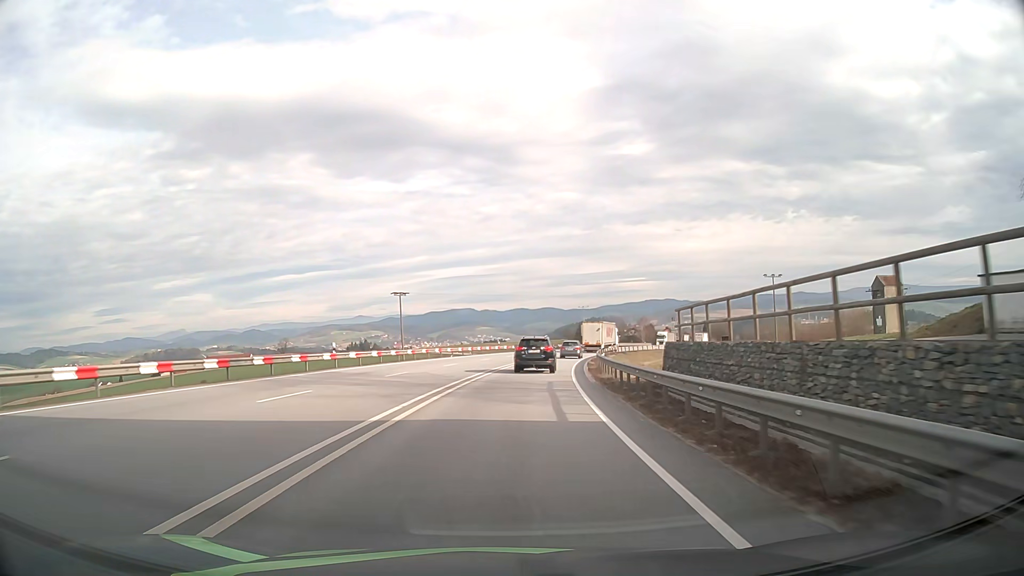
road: primary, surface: asphalt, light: Day
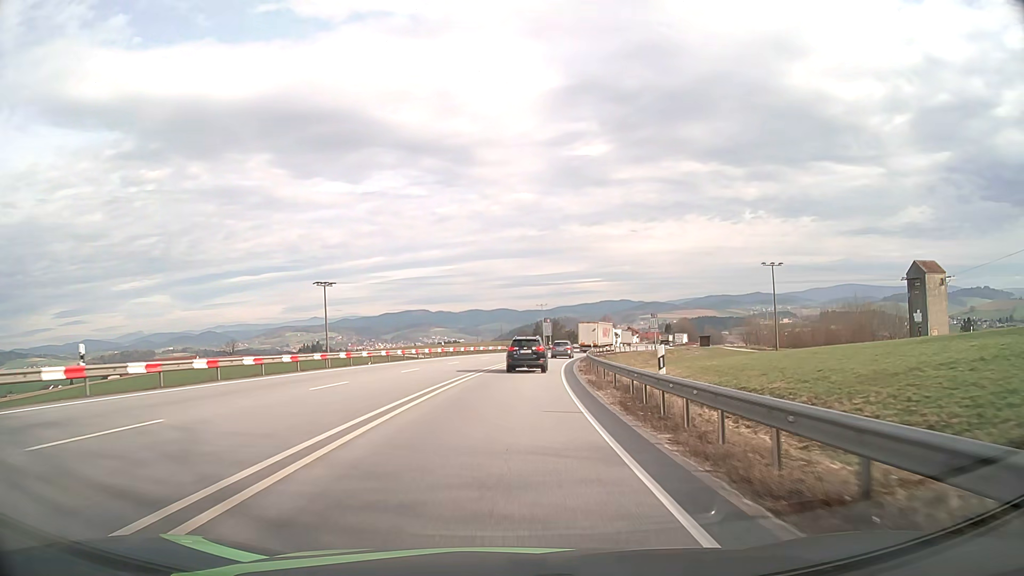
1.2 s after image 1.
(+0.7, +19.5) m; +4°
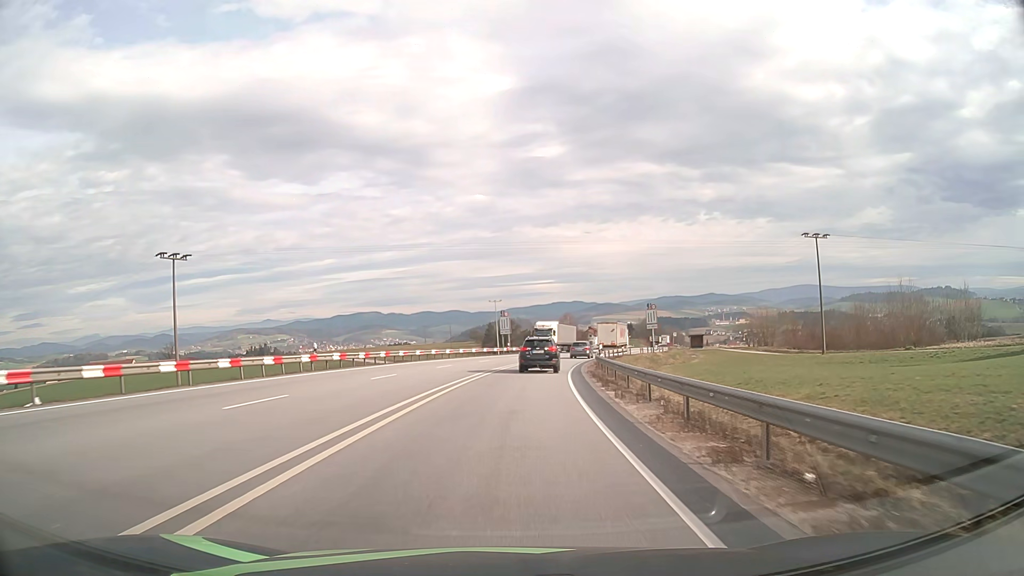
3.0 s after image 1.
(+1.0, +29.9) m; +4°
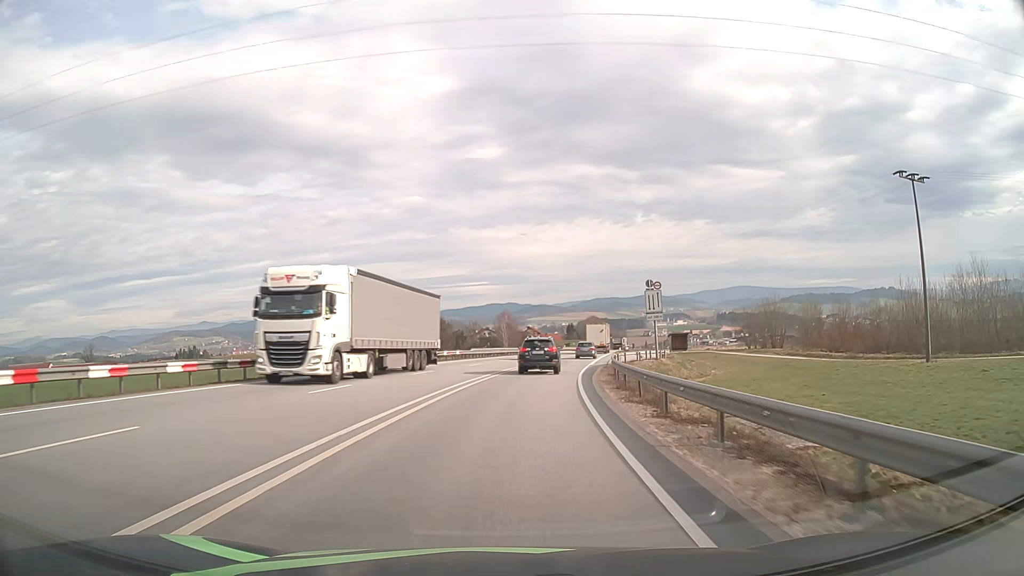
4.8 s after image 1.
(+1.4, +31.0) m; +5°
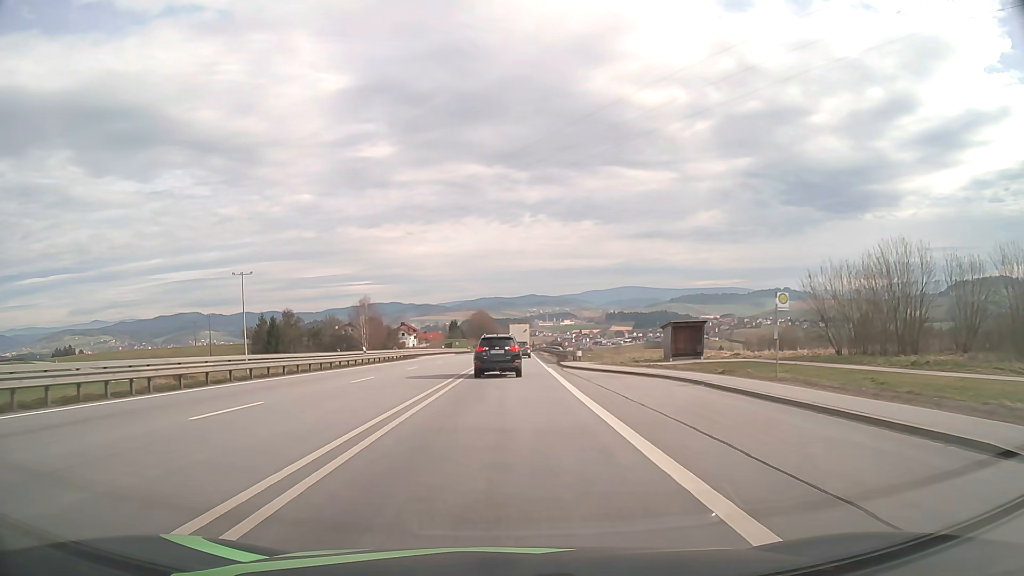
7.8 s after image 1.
(+5.2, +54.2) m; +10°
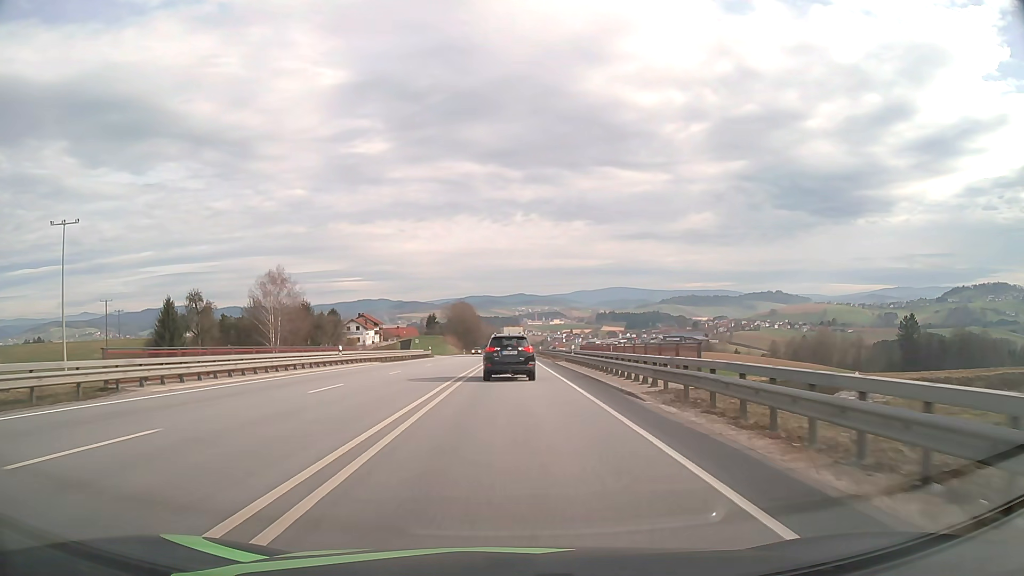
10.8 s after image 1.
(+0.4, +53.5) m; +1°
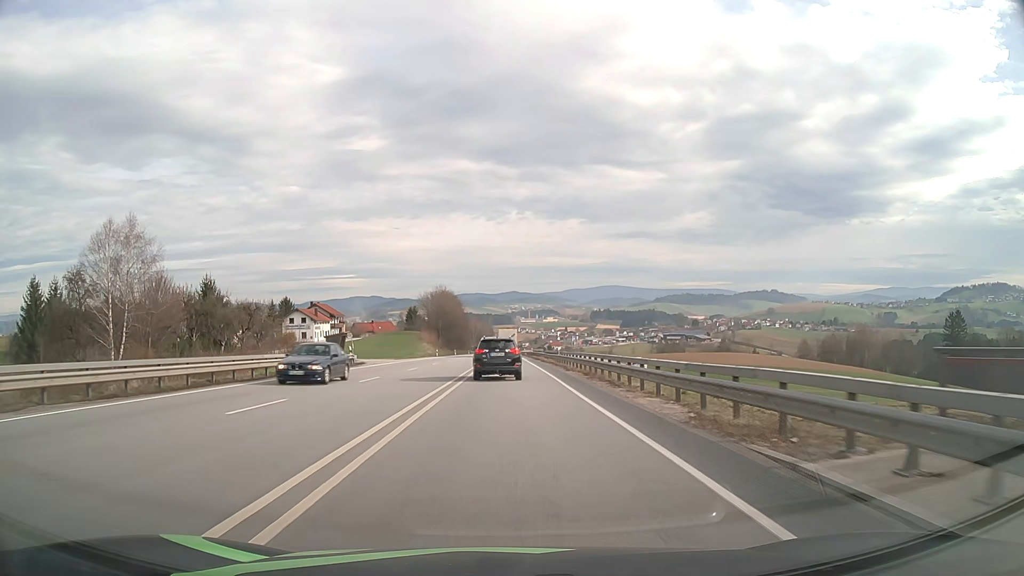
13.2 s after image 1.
(+0.3, +41.7) m; +1°
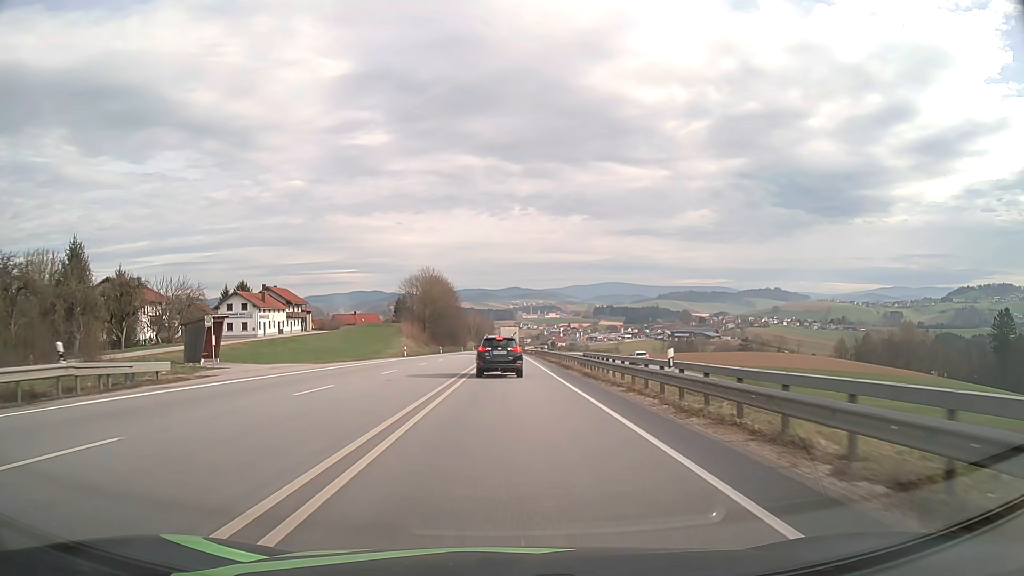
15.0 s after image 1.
(-0.1, +32.2) m; 0°
(0, +10) (0, +20) (0, +30) (0, +40) (0, +50) (0, +60) (0, +70) (0, +80) (0, +90) (0, +100) m
